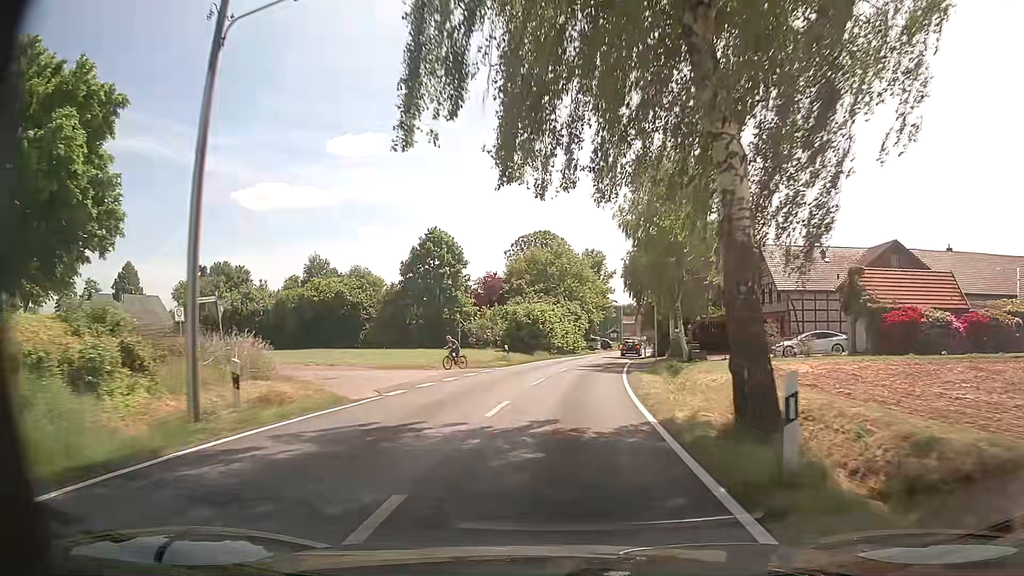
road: tertiary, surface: asphalt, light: Day
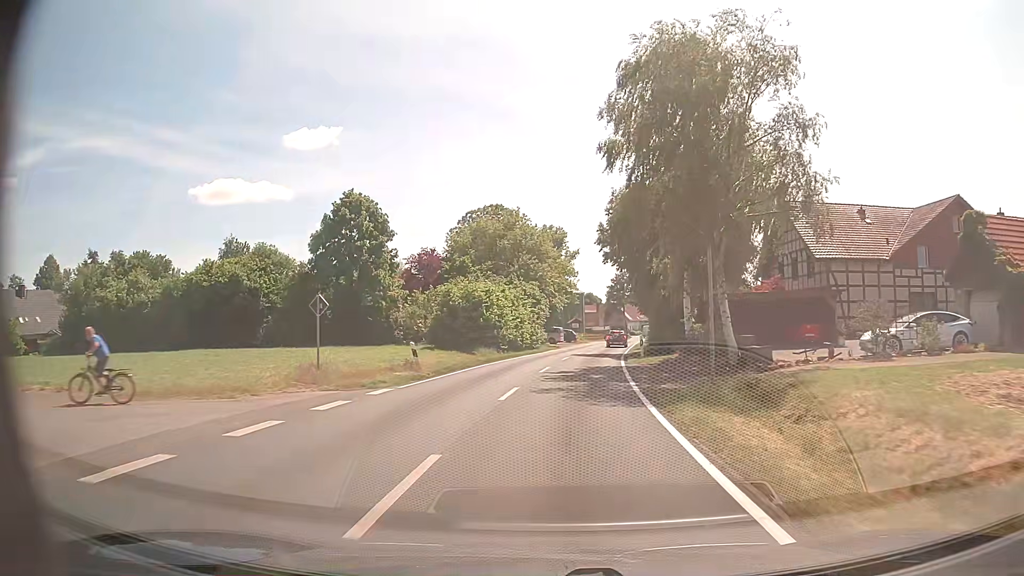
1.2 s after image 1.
(+0.4, +16.1) m; +3°
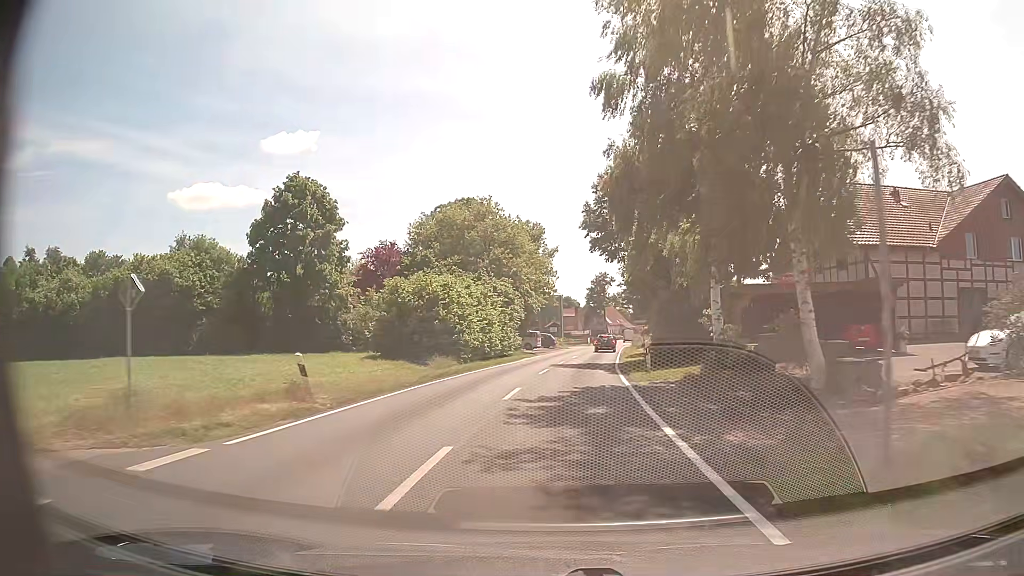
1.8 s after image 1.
(+0.1, +8.1) m; +2°
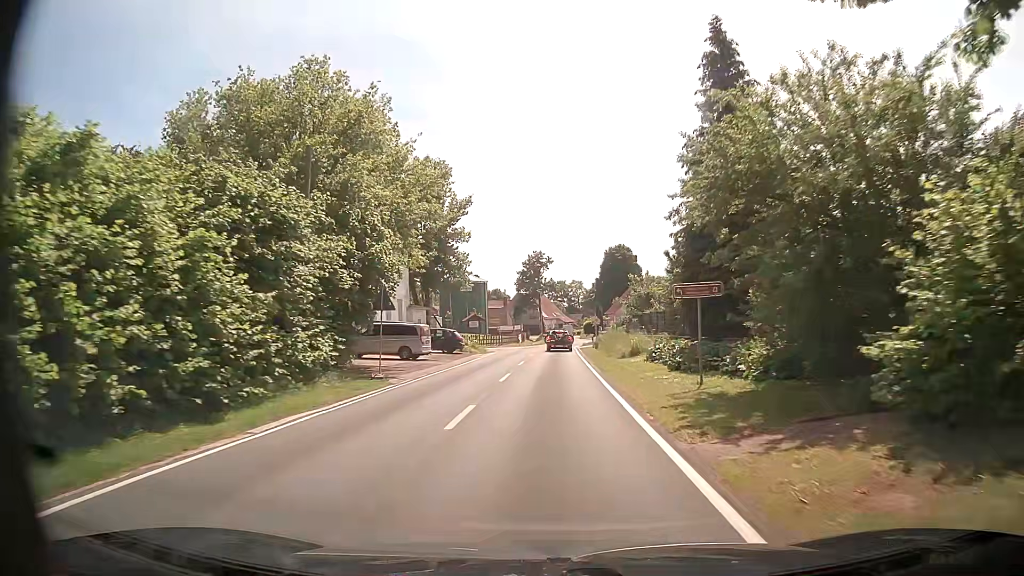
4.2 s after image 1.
(+1.7, +31.4) m; +6°
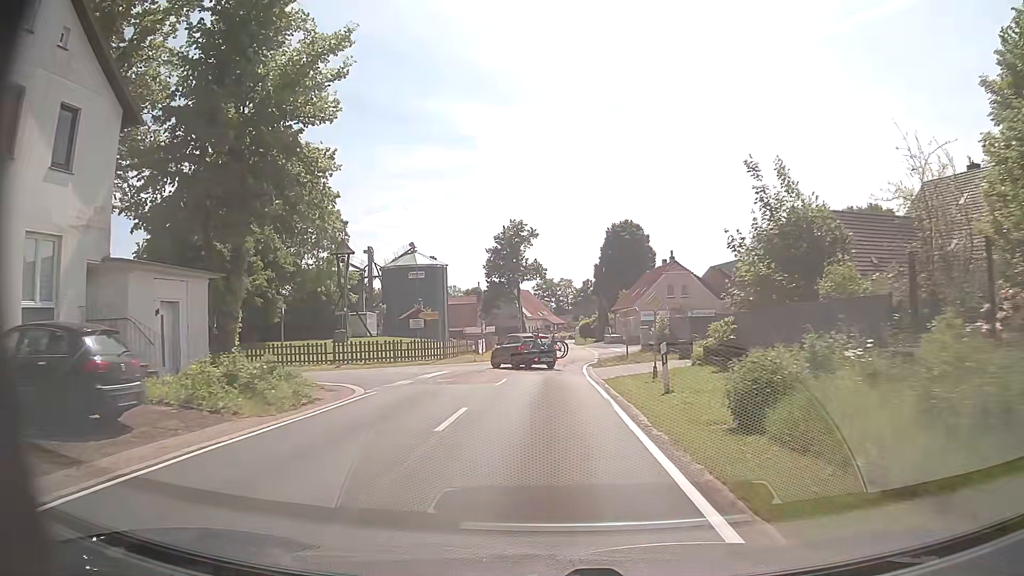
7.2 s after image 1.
(+0.4, +35.6) m; +1°
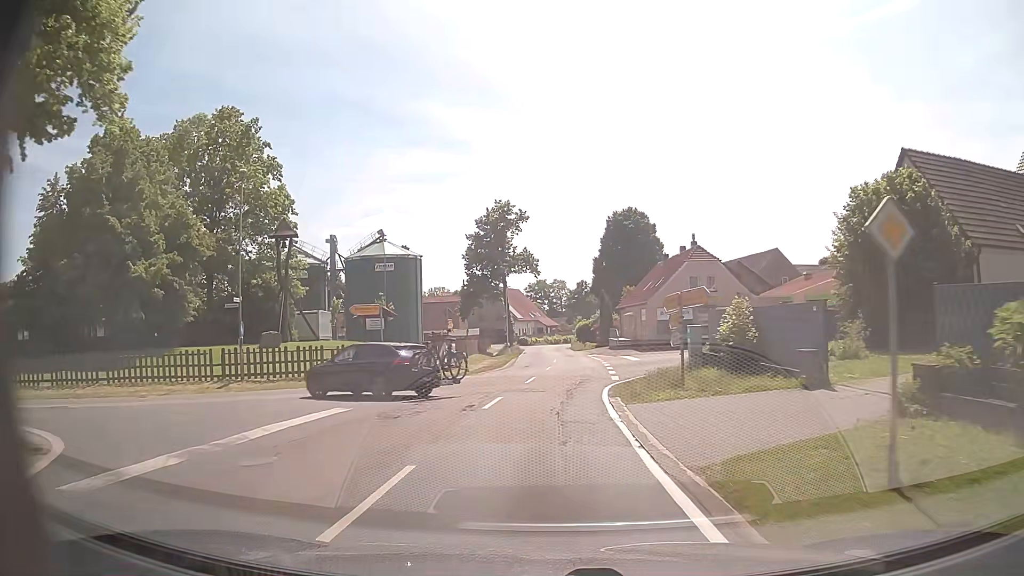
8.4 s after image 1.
(+0.1, +14.2) m; 0°
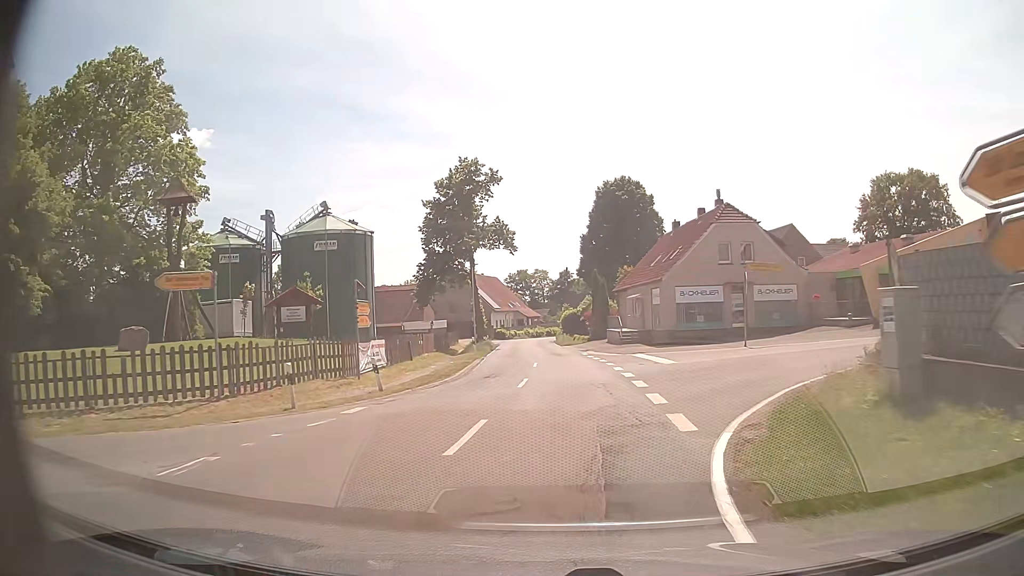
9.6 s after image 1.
(+0.3, +14.7) m; +2°
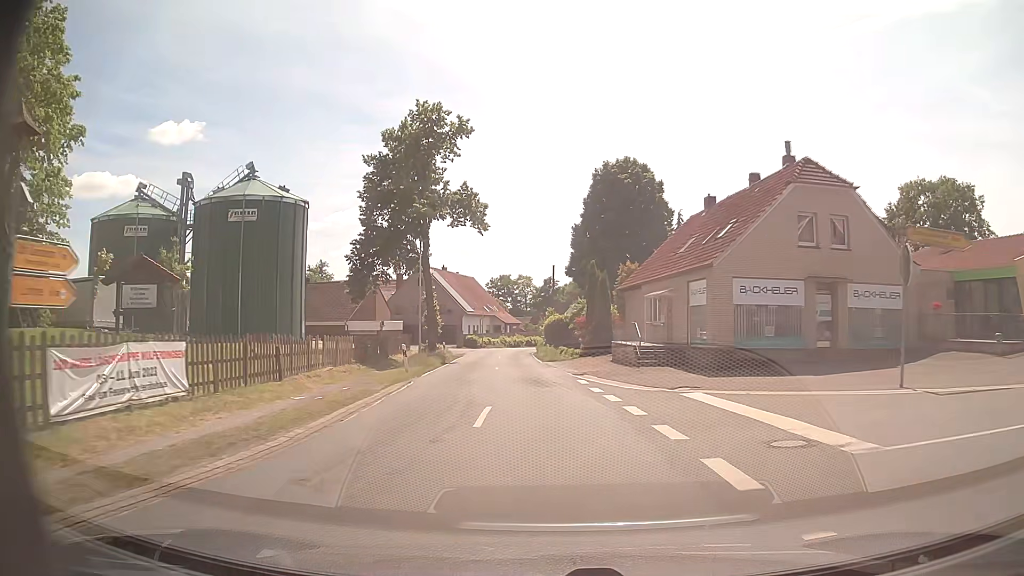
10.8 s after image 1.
(0.0, +15.3) m; 0°
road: secondary
(0, +10) (0, +20) (-1, +30) (-1, +40) (-2, +50) (-2, +60) (-2, +70) (-1, +80) (0, +90) (+2, +100) m
